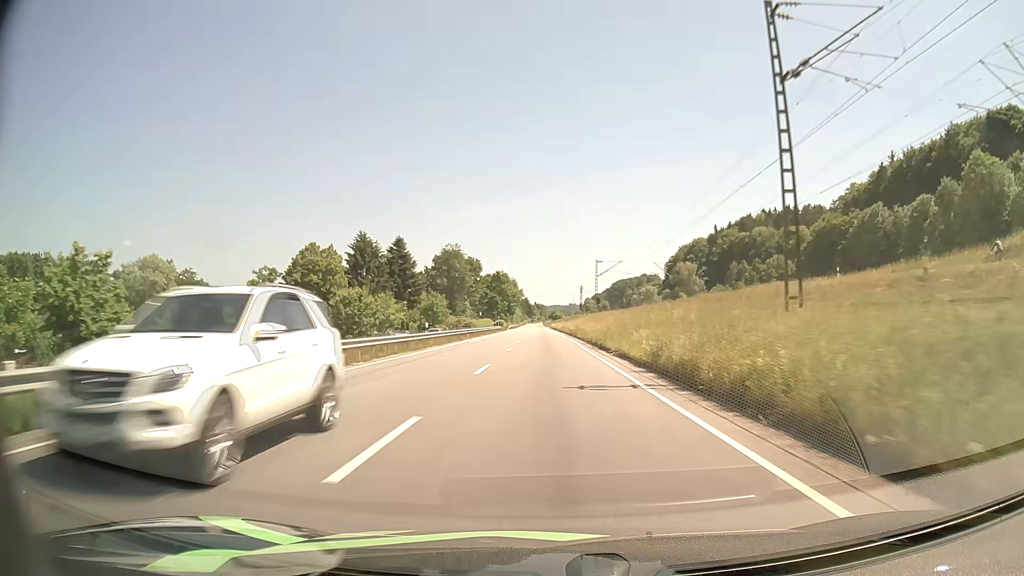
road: primary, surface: asphalt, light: Day
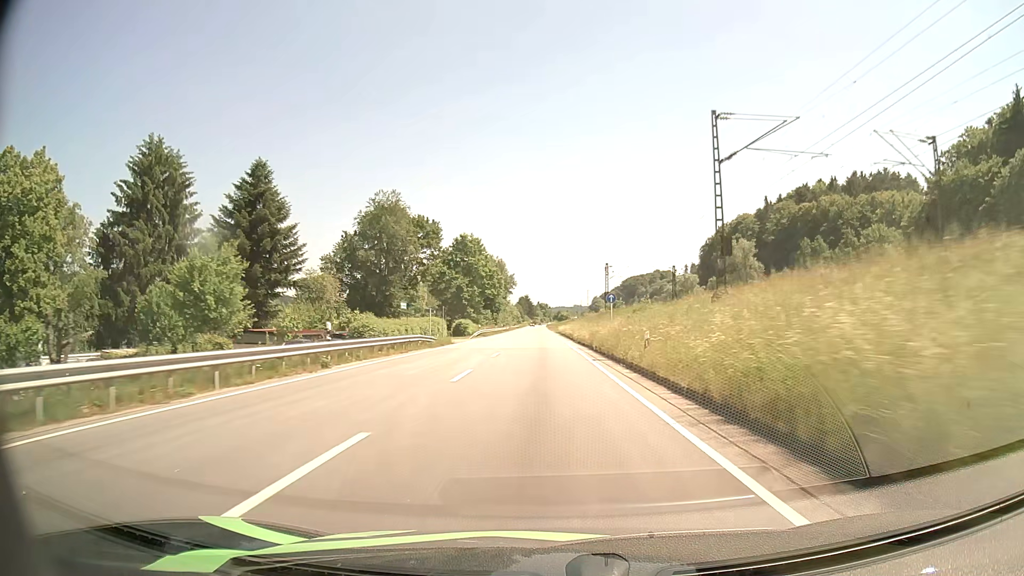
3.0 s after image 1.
(0.0, +68.9) m; 0°
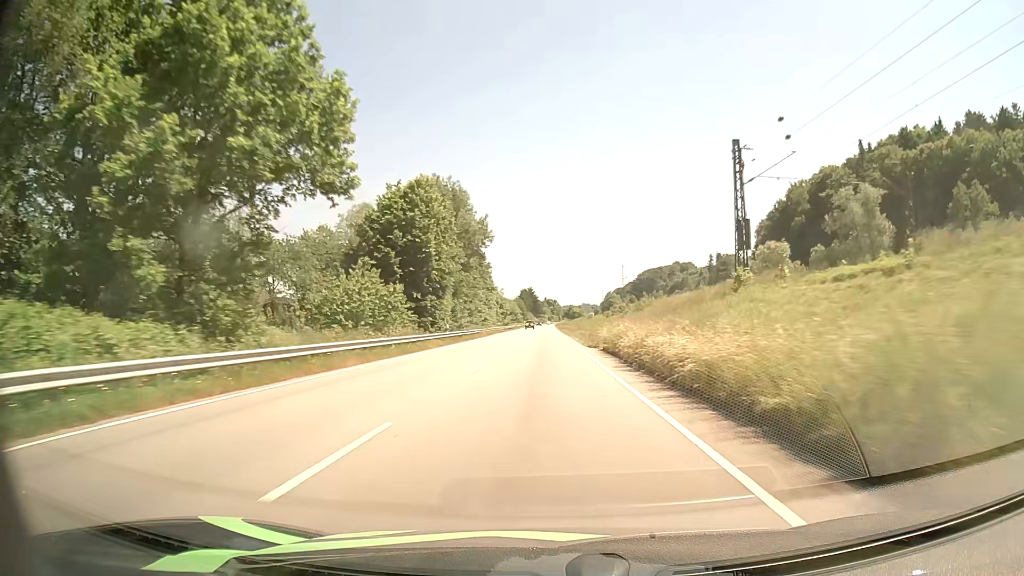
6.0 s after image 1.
(-0.5, +72.5) m; -1°
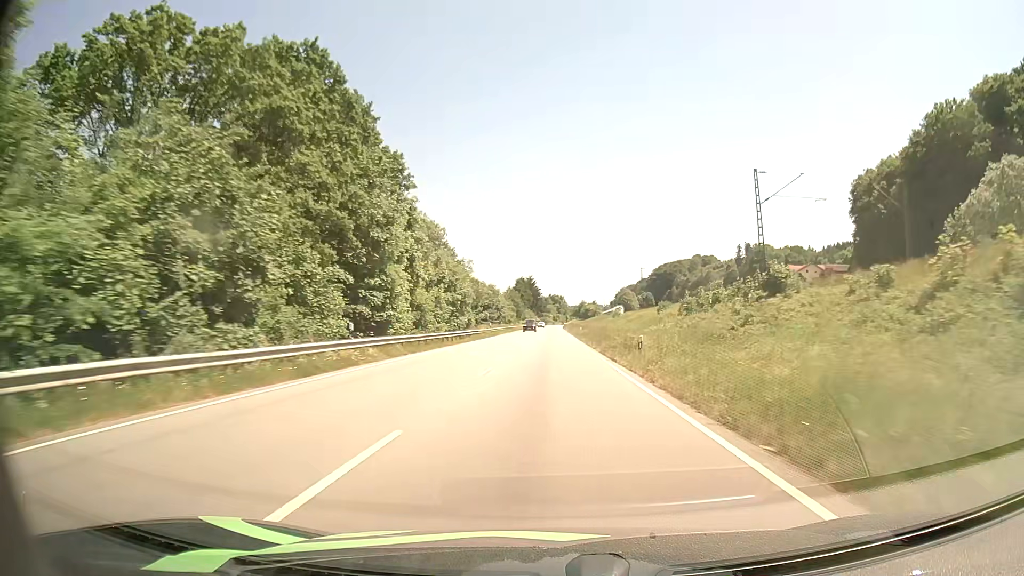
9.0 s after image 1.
(-0.3, +74.2) m; 0°
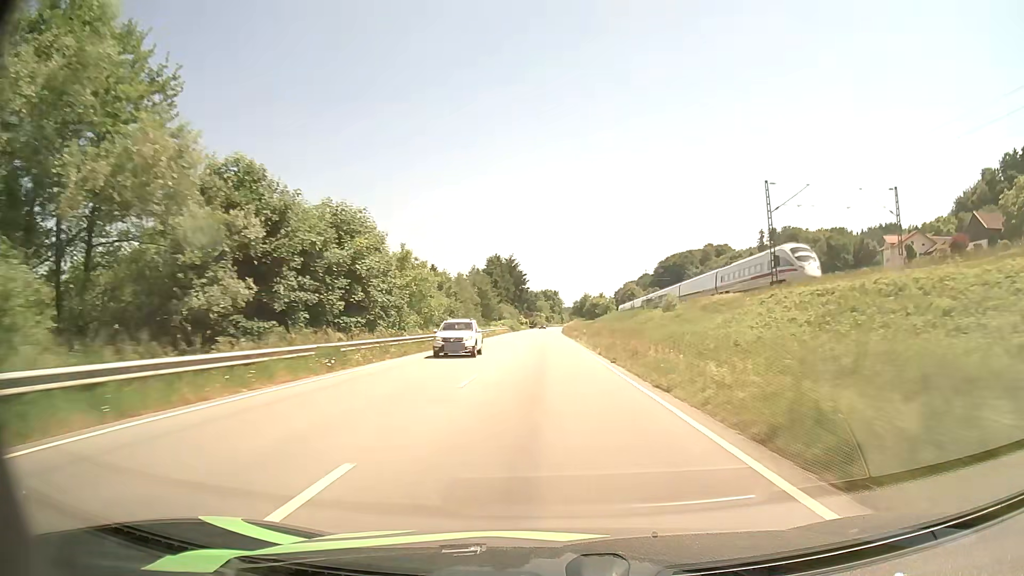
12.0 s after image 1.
(+0.6, +75.6) m; +1°
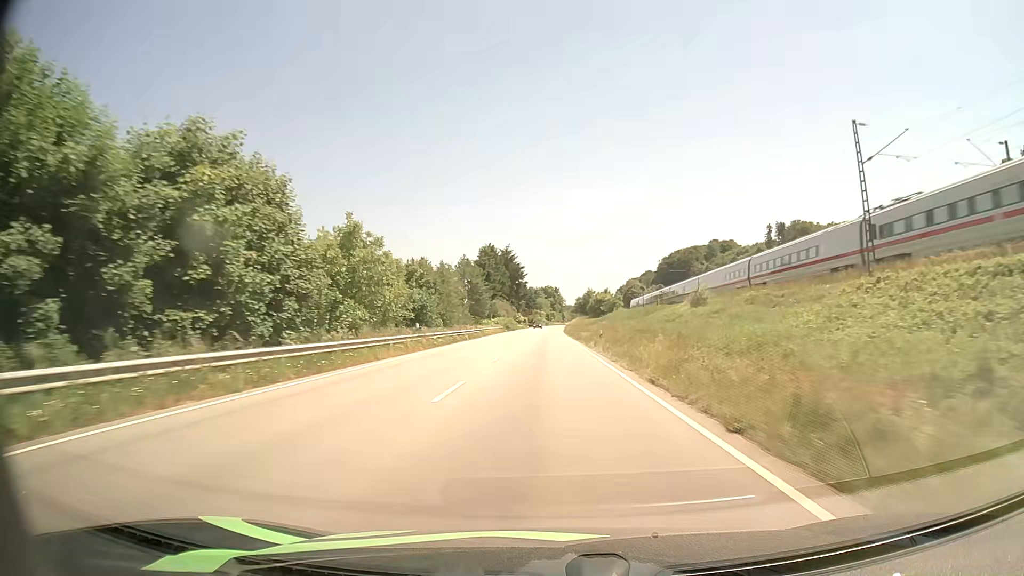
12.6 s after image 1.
(0.0, +15.3) m; 0°
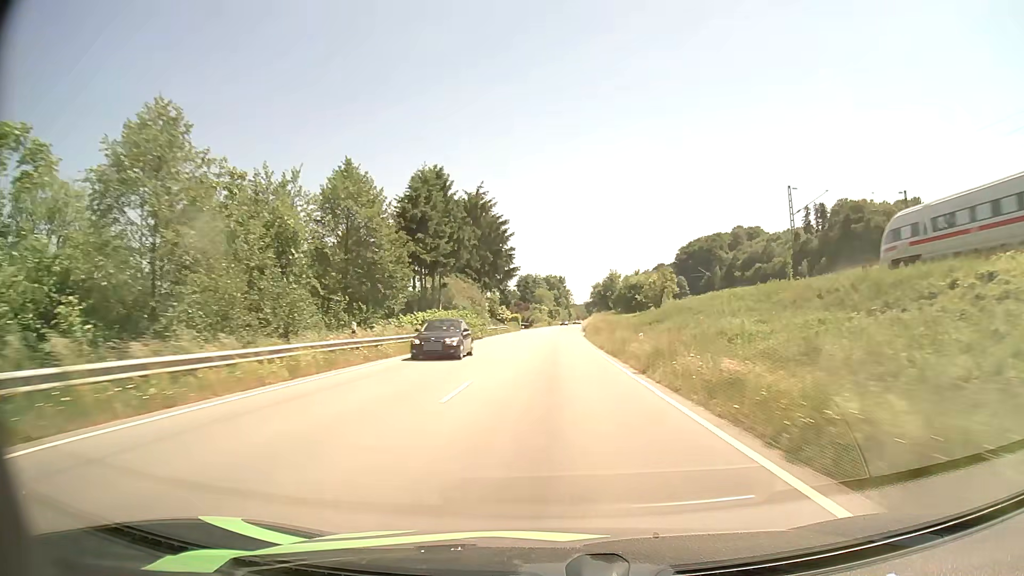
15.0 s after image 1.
(-0.3, +61.4) m; 0°
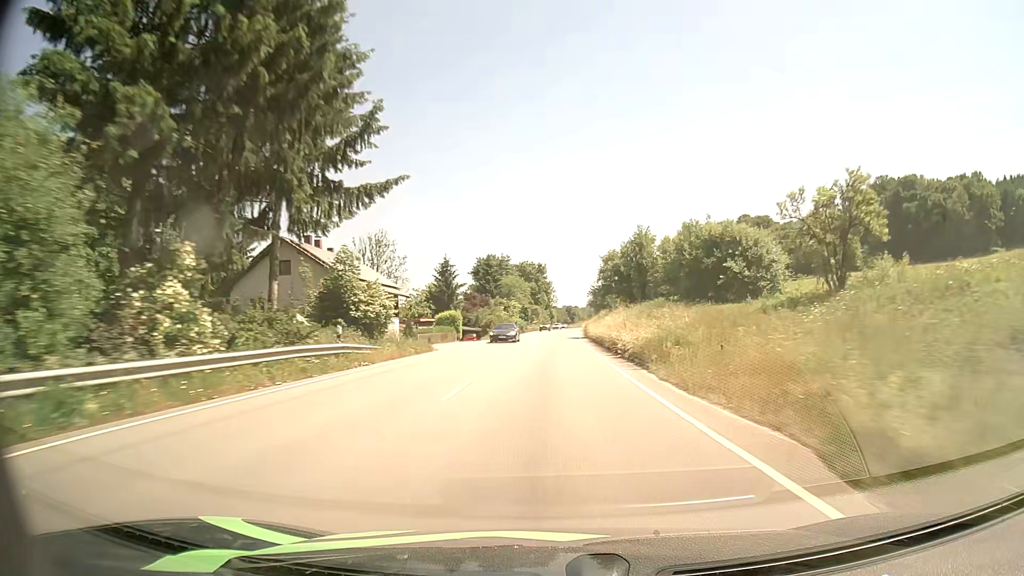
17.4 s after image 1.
(+0.8, +60.5) m; +2°
(0, +10) (0, +20) (0, +30) (+1, +40) (+1, +50) (+1, +60) (+2, +70) (+2, +80) (+2, +90) (+3, +100) m
